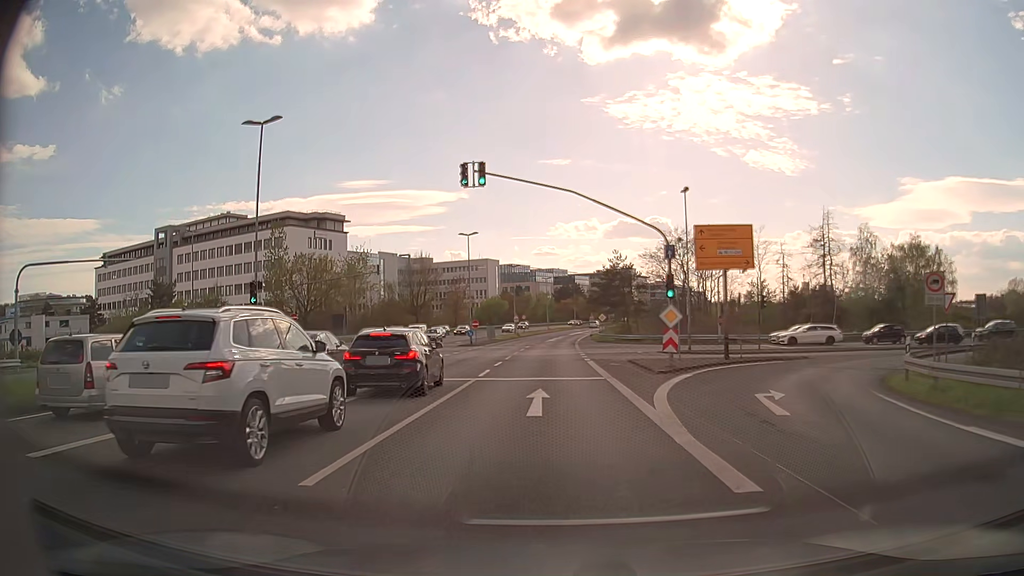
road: secondary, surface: asphalt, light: Day
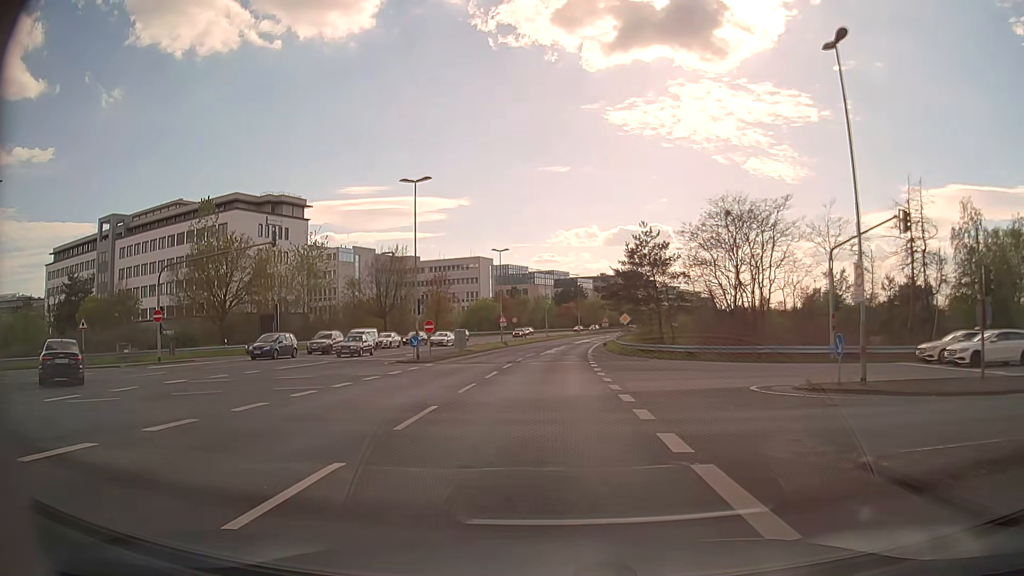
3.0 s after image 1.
(+0.2, +22.8) m; 0°
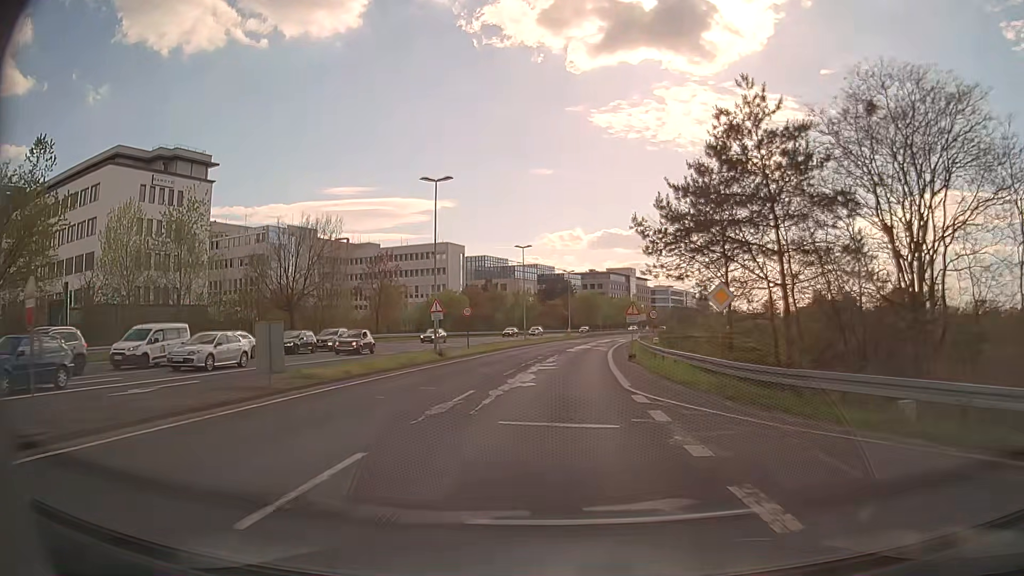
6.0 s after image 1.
(+0.2, +30.8) m; +1°
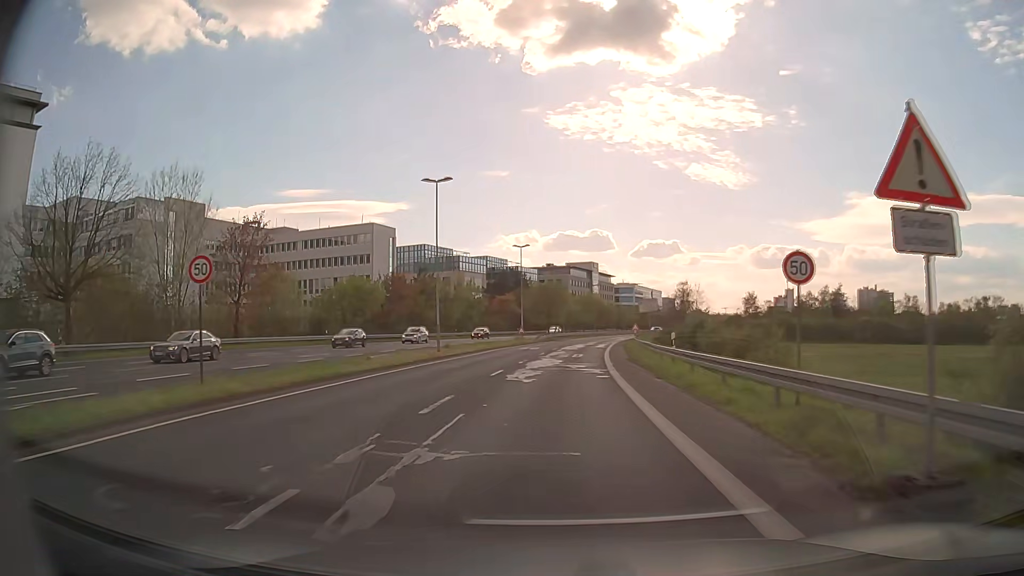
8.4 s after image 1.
(+1.0, +29.3) m; +4°
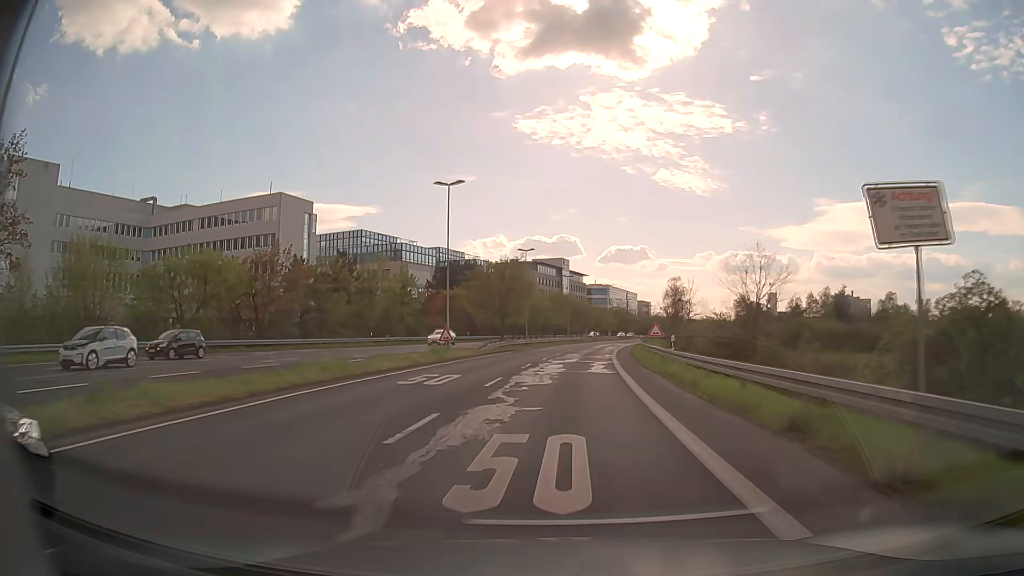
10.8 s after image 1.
(+0.7, +29.4) m; +3°
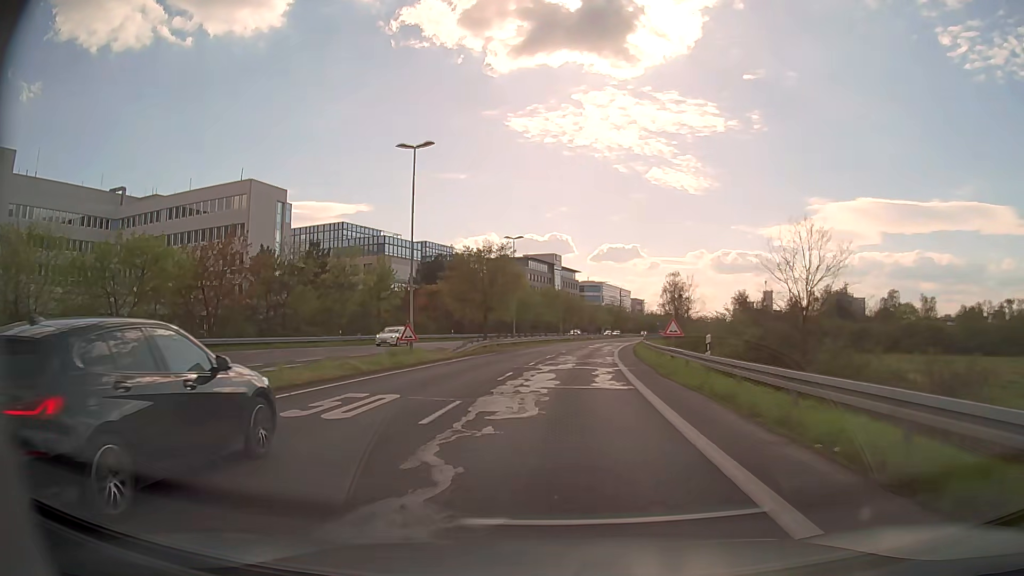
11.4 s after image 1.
(+0.1, +7.4) m; +1°
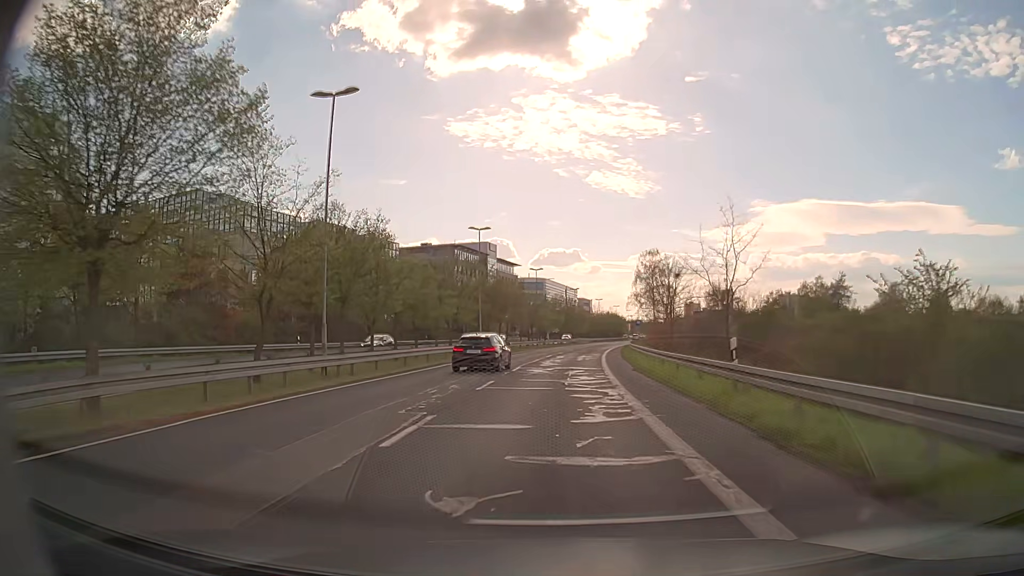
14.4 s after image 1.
(+1.9, +37.5) m; +5°
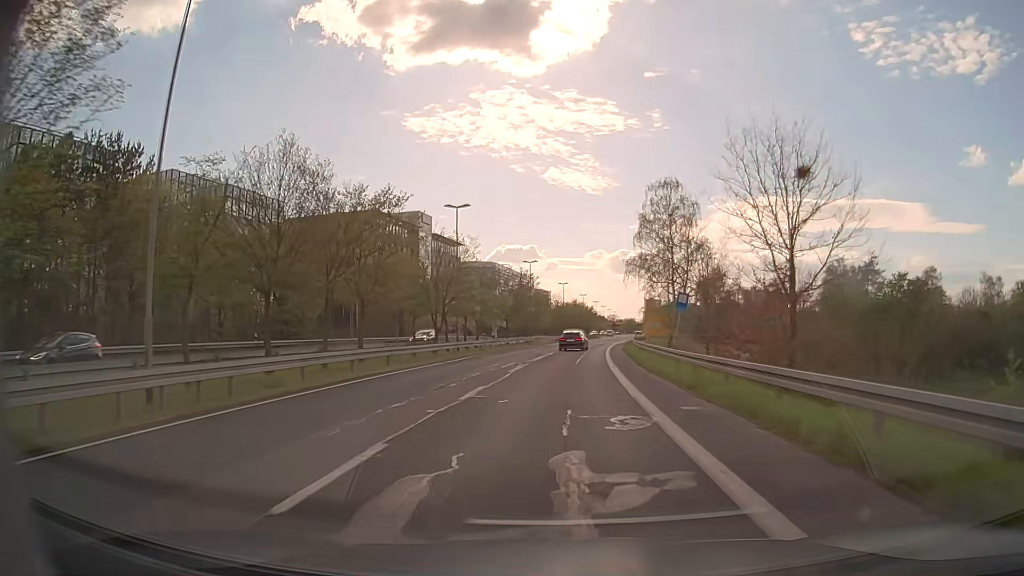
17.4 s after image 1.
(+1.1, +38.9) m; +3°
(0, +10) (+1, +20) (+1, +30) (+2, +40) (+3, +50) (+4, +60) (+5, +70) (+6, +80) (+8, +90) (+10, +99) m
